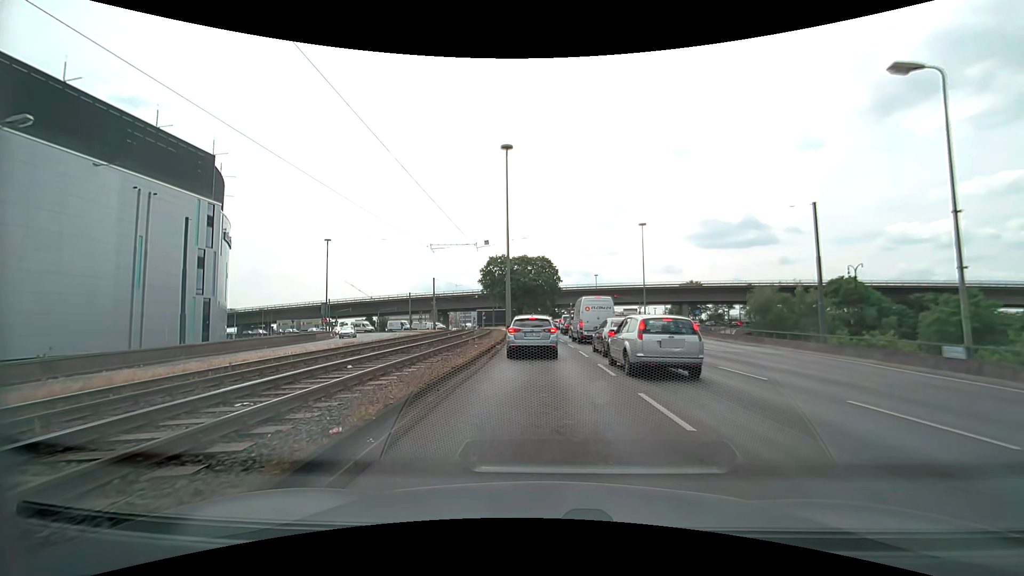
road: primary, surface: asphalt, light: Day
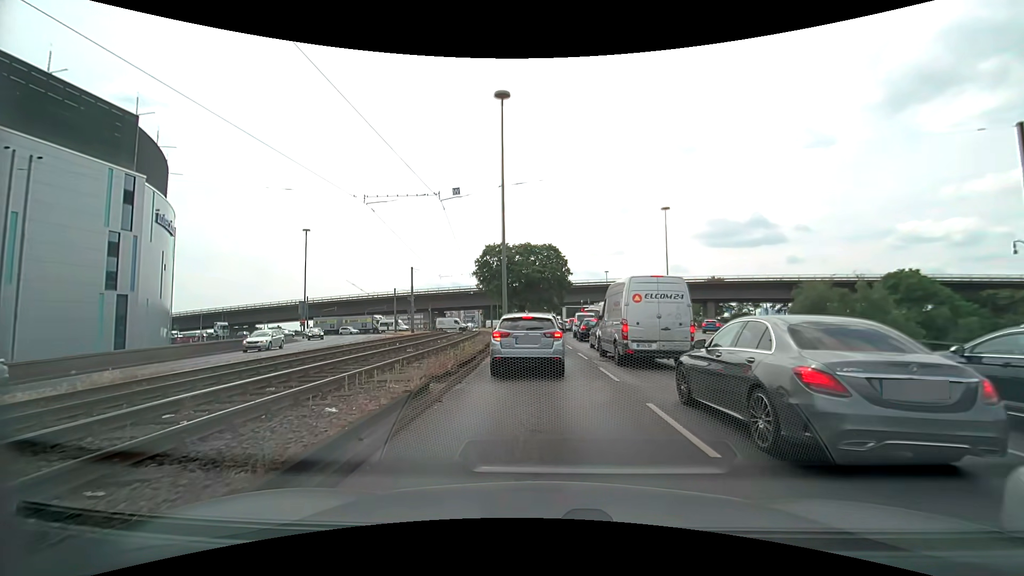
(+0.1, +13.0) m; -1°
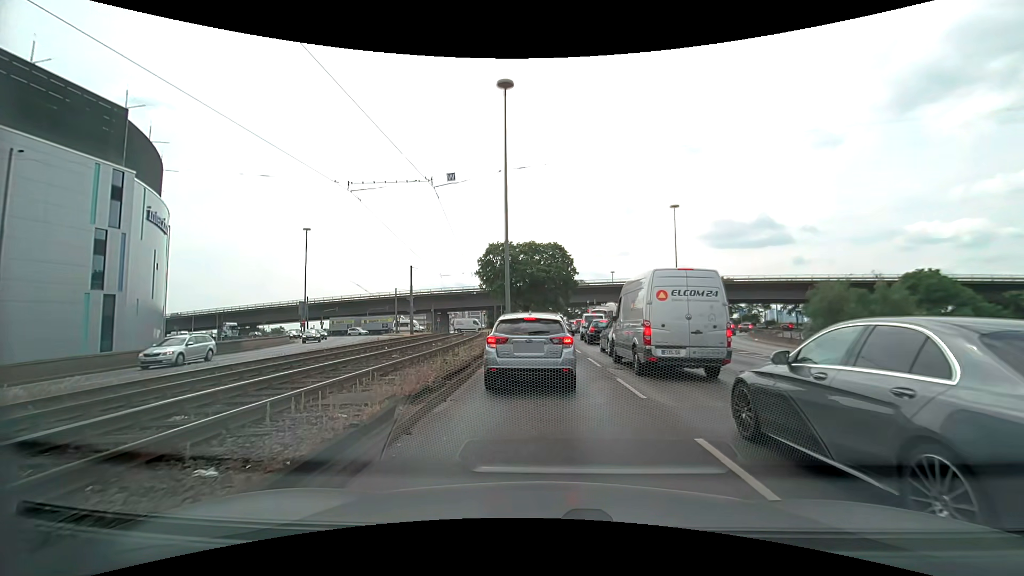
(0.0, +2.2) m; 0°
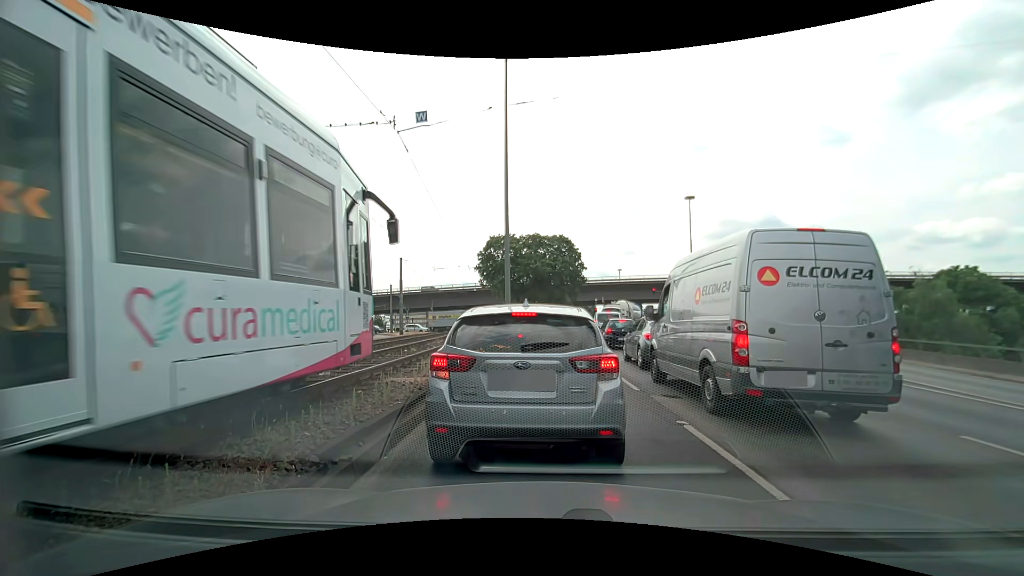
(0.0, +4.8) m; 0°
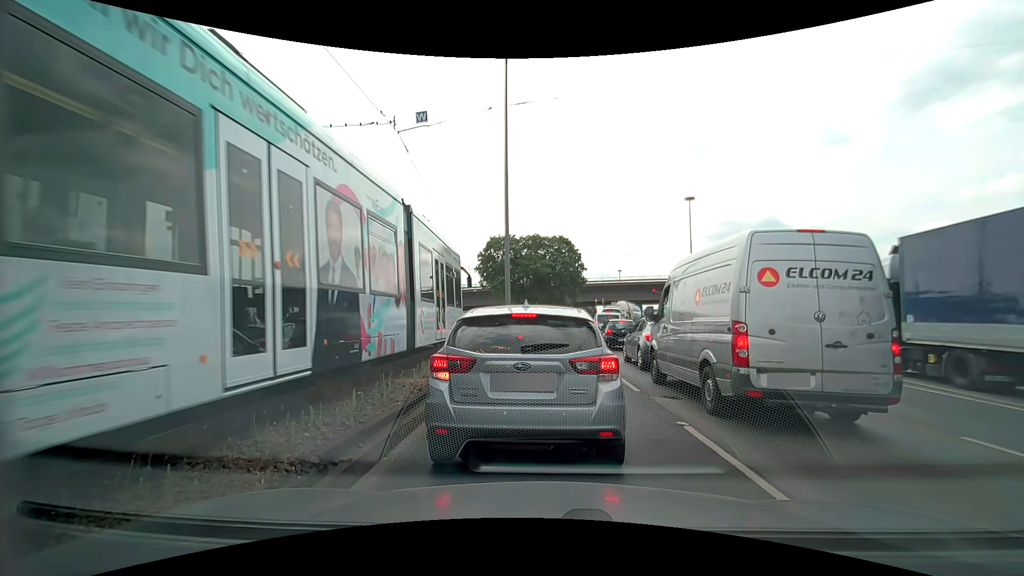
(0.0, 0.0) m; 0°
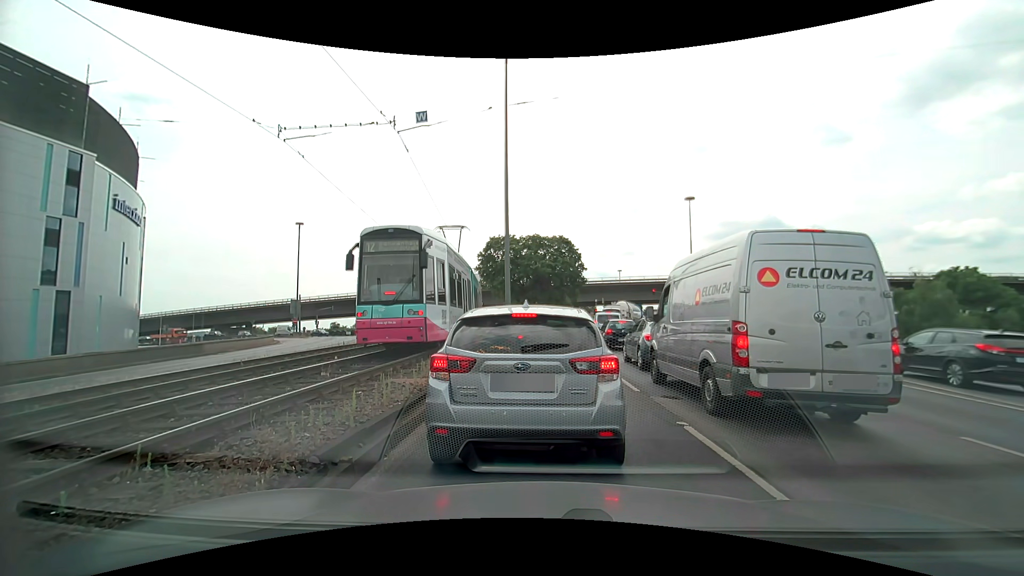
(0.0, 0.0) m; 0°
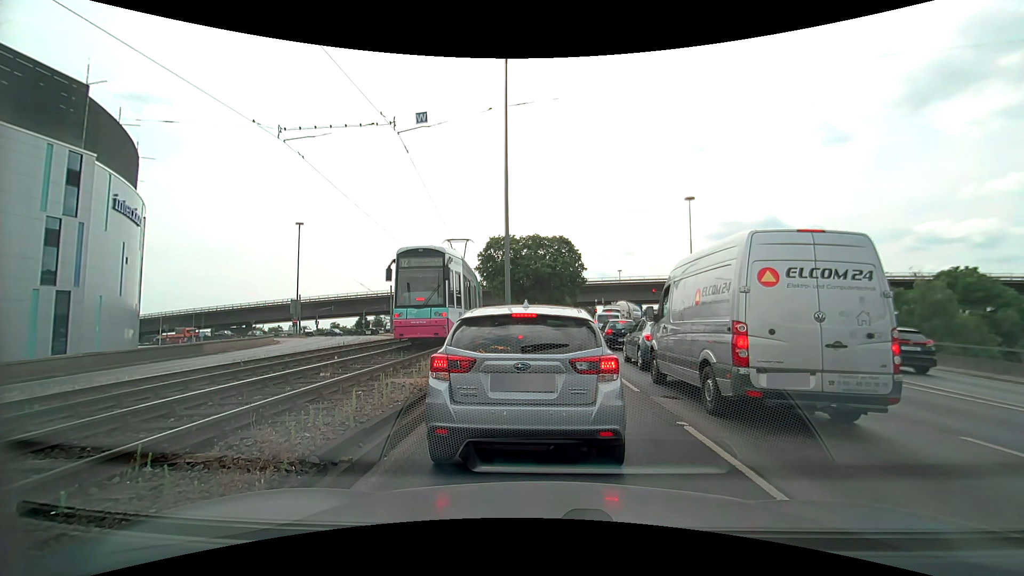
(0.0, 0.0) m; 0°
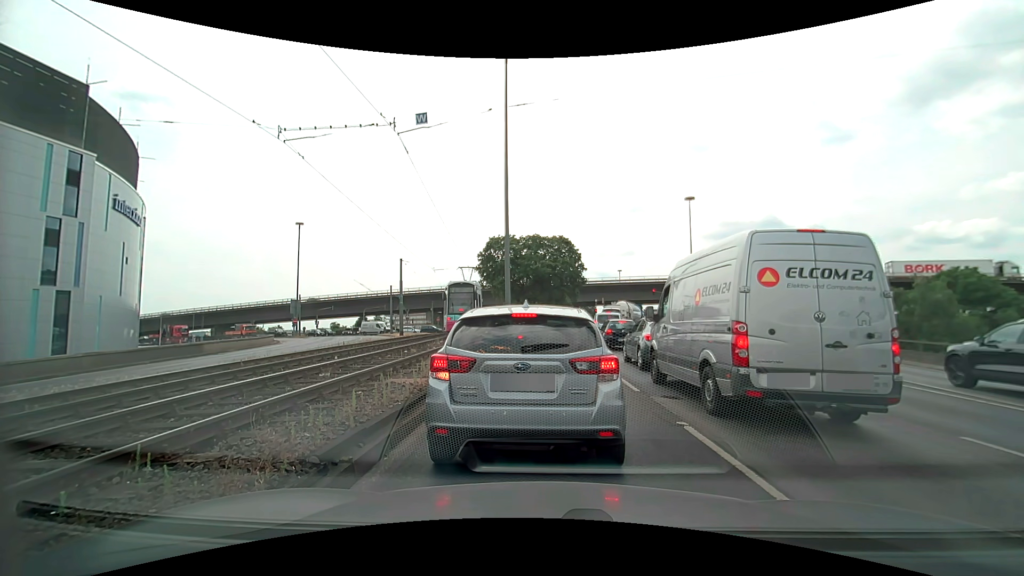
(0.0, 0.0) m; 0°
